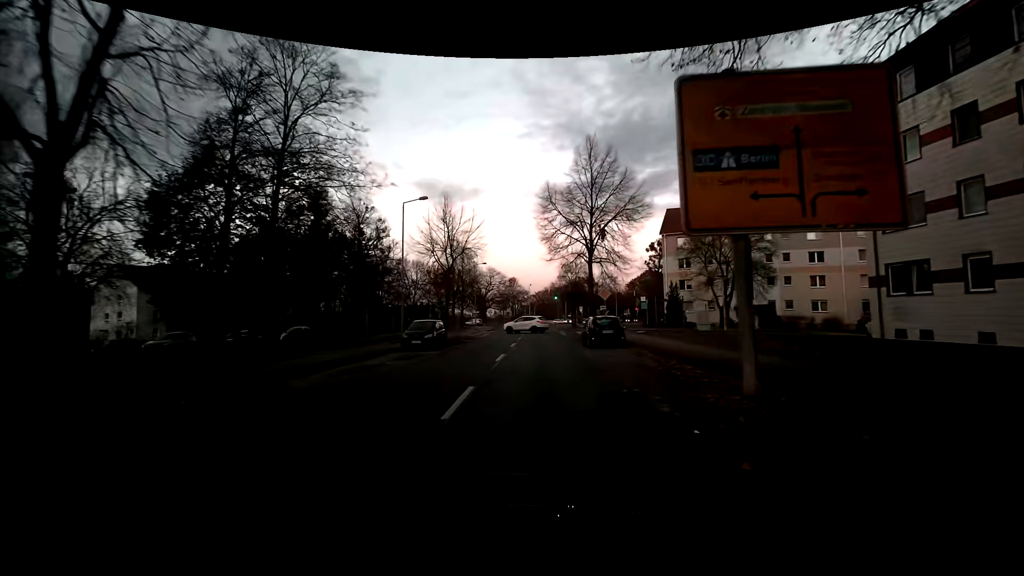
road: residential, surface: asphalt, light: Sunrise
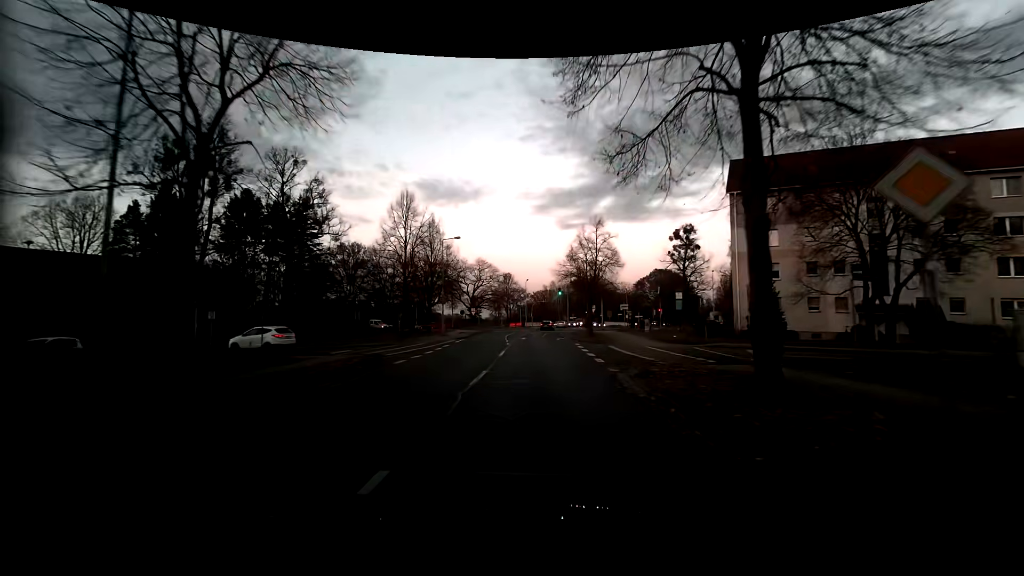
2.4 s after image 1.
(-0.1, +23.2) m; 0°
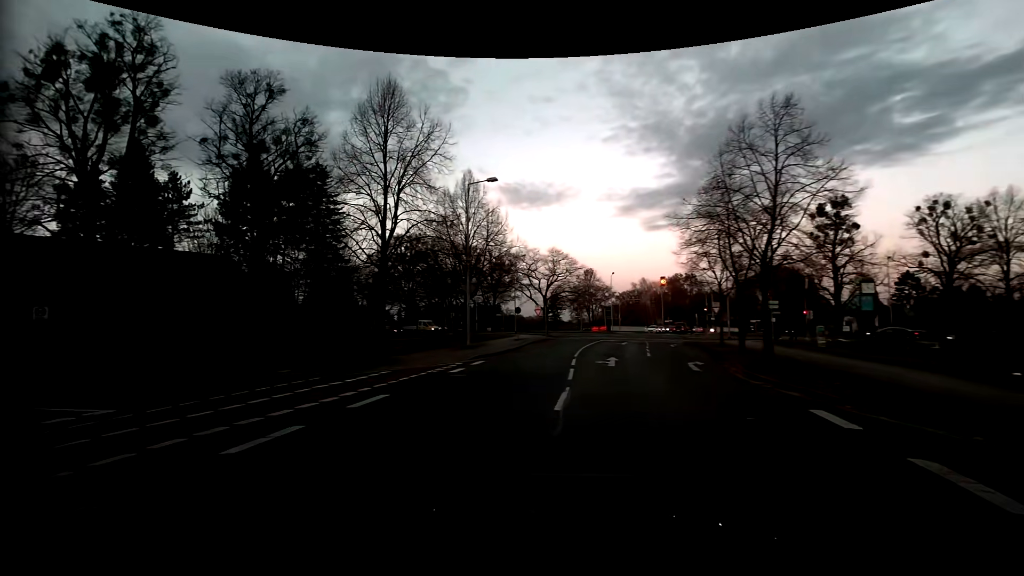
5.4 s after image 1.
(-0.5, +20.2) m; -11°
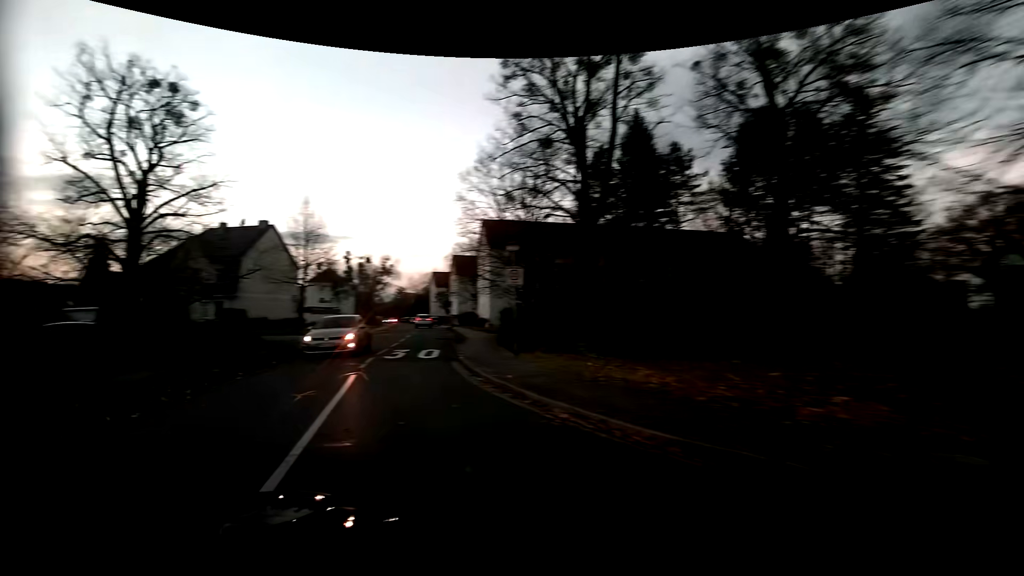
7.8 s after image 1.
(-5.4, +11.3) m; -56°
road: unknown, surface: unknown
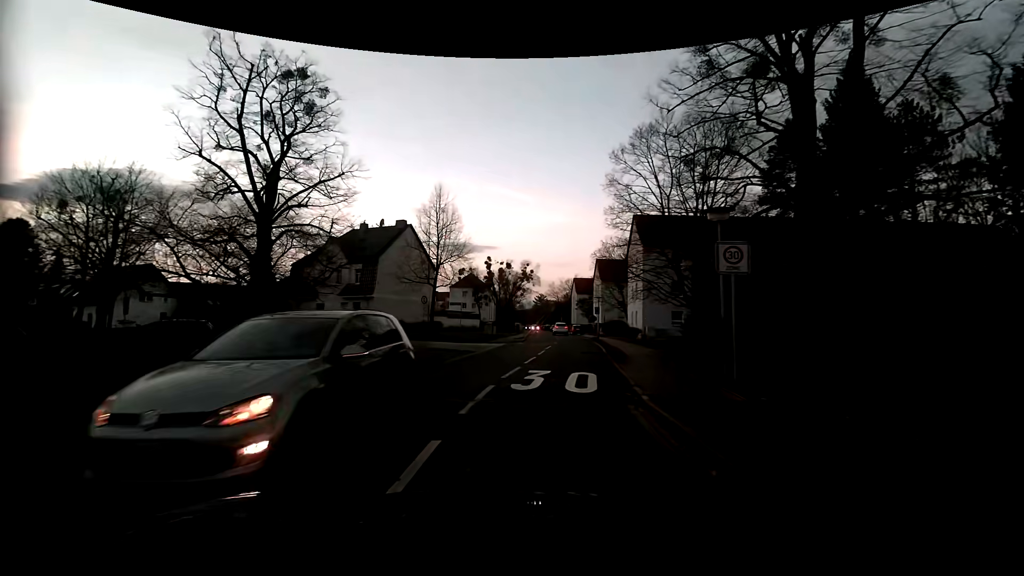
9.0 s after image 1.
(-1.0, +6.7) m; -13°
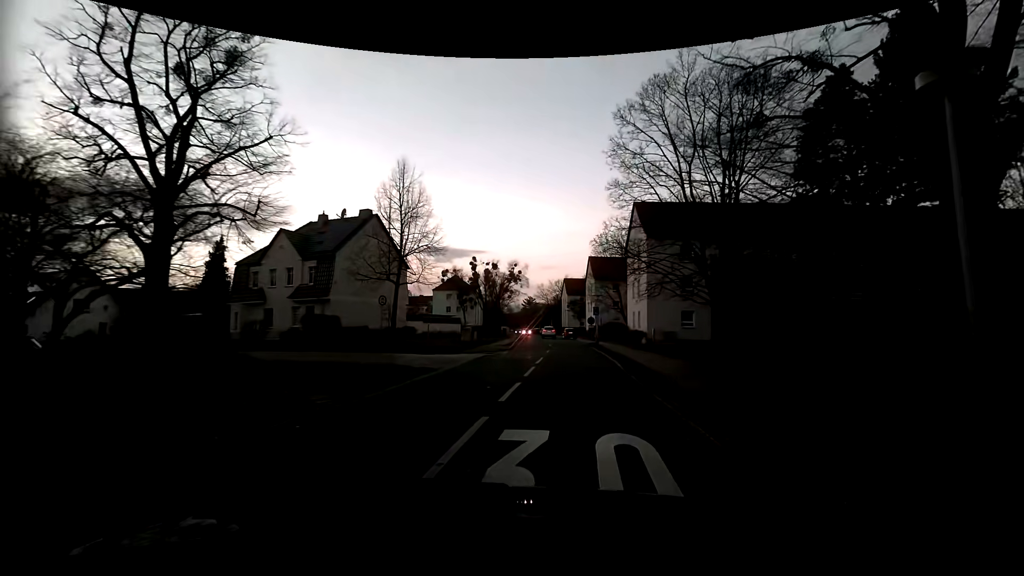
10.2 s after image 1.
(+0.1, +7.2) m; +2°
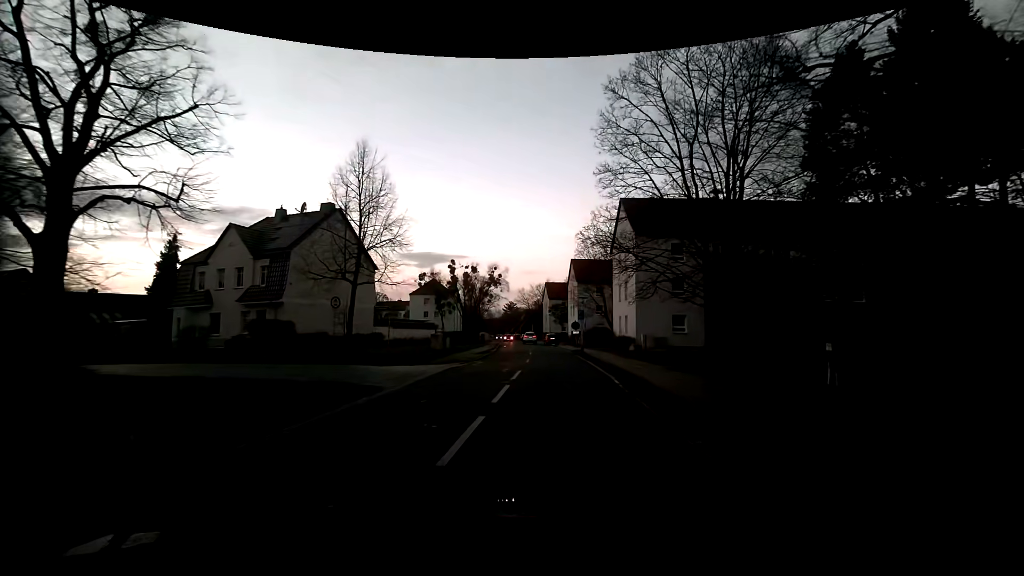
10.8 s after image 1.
(0.0, +3.8) m; +1°
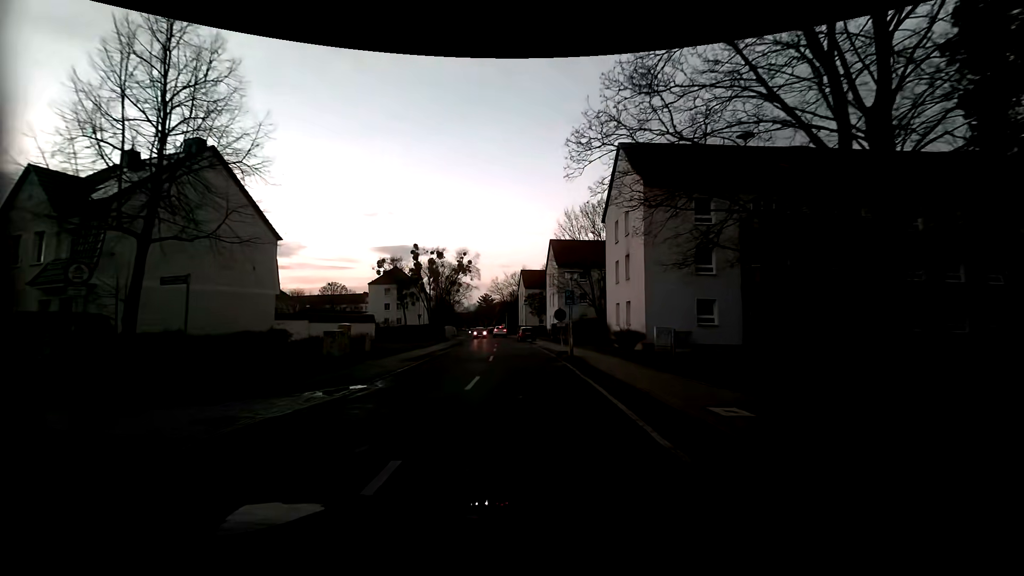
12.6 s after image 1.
(+0.5, +12.3) m; +2°
